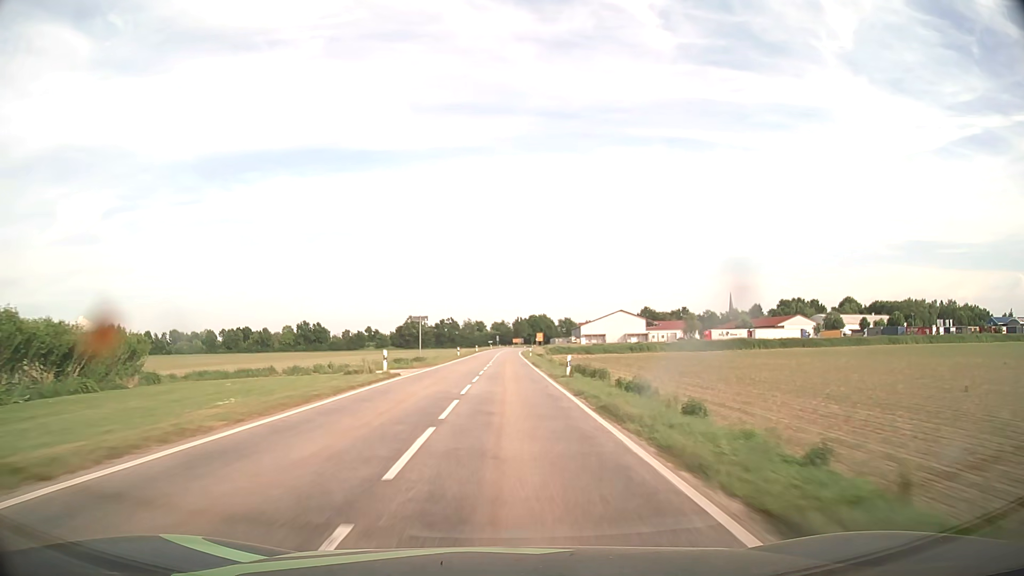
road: tertiary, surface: asphalt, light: Day
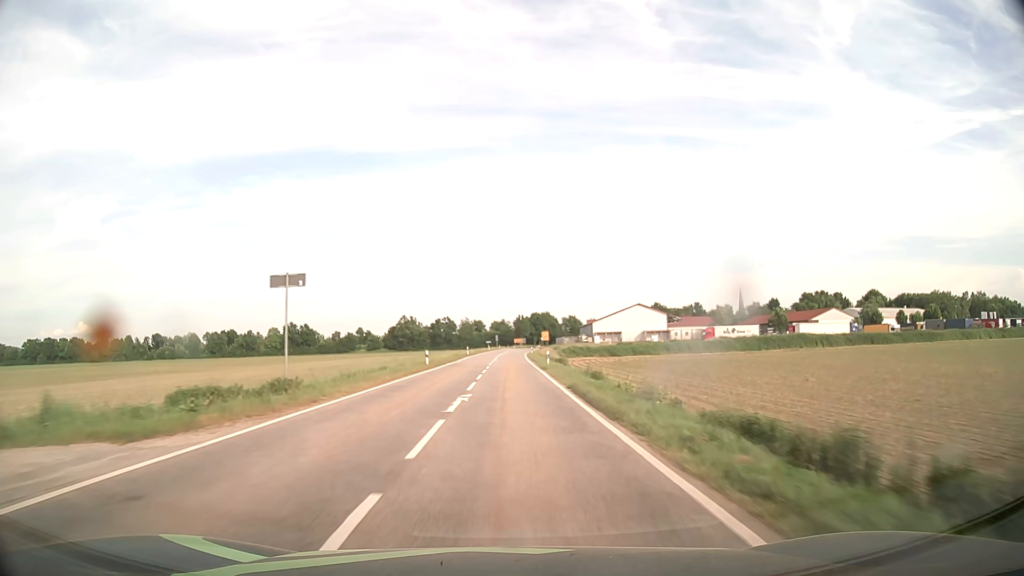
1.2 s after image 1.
(0.0, +28.4) m; 0°
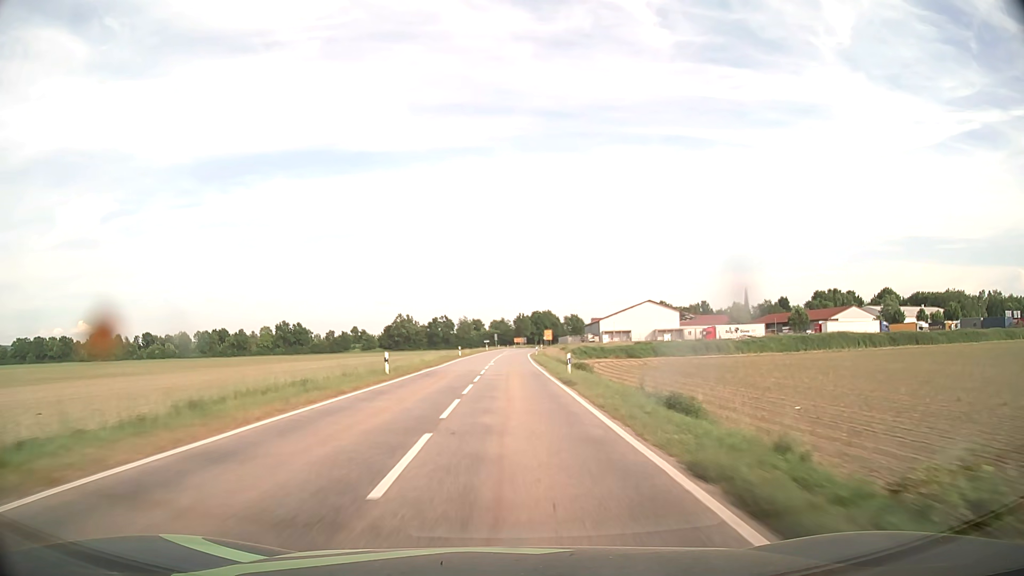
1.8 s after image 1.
(0.0, +14.2) m; 0°
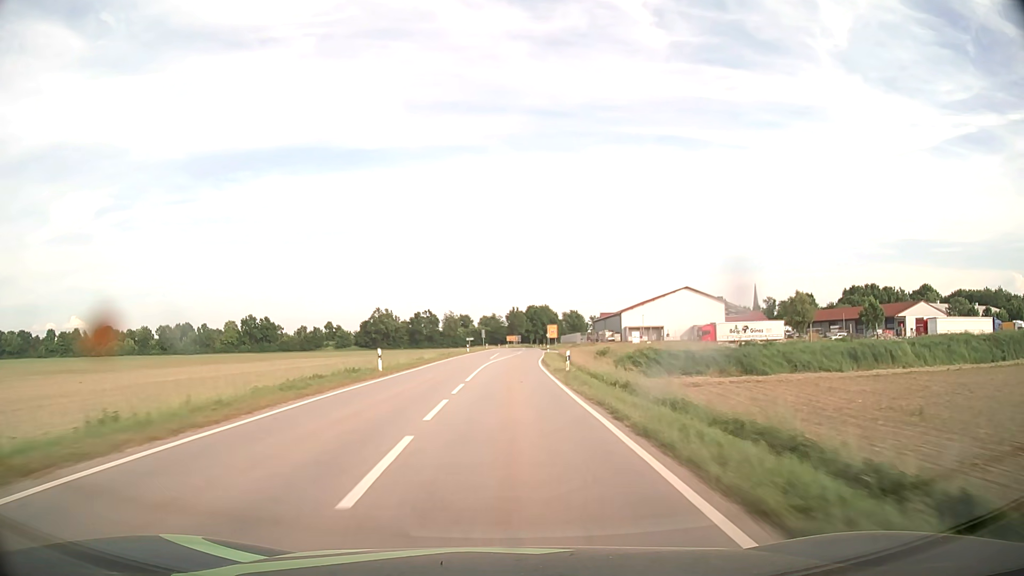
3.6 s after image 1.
(+0.1, +42.6) m; 0°
(0, +10) (0, +20) (0, +30) (+1, +40) (+1, +50) (+2, +60) (+2, +70) (+3, +80) (+3, +90) (+4, +100) m
